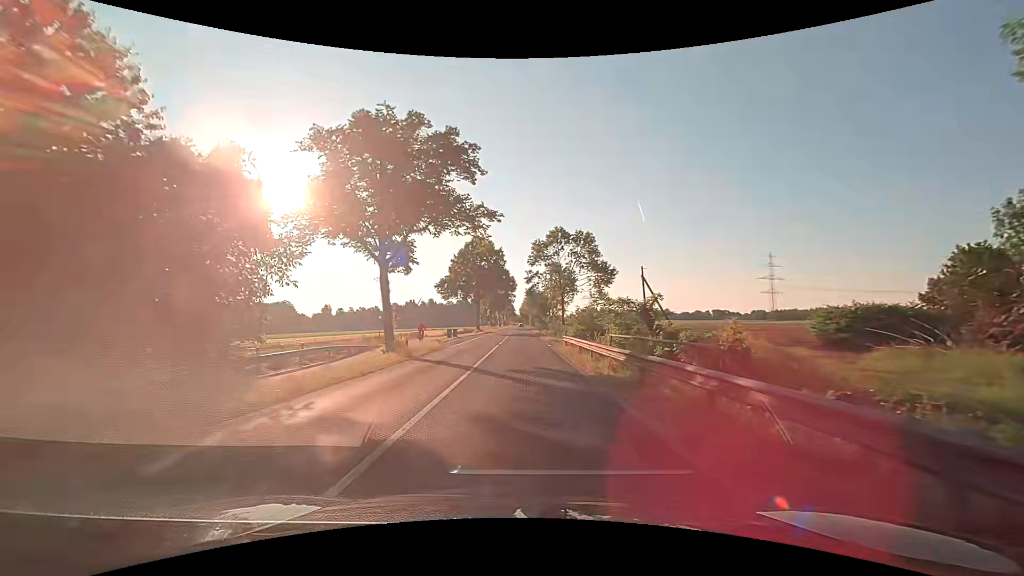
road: secondary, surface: asphalt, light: Day
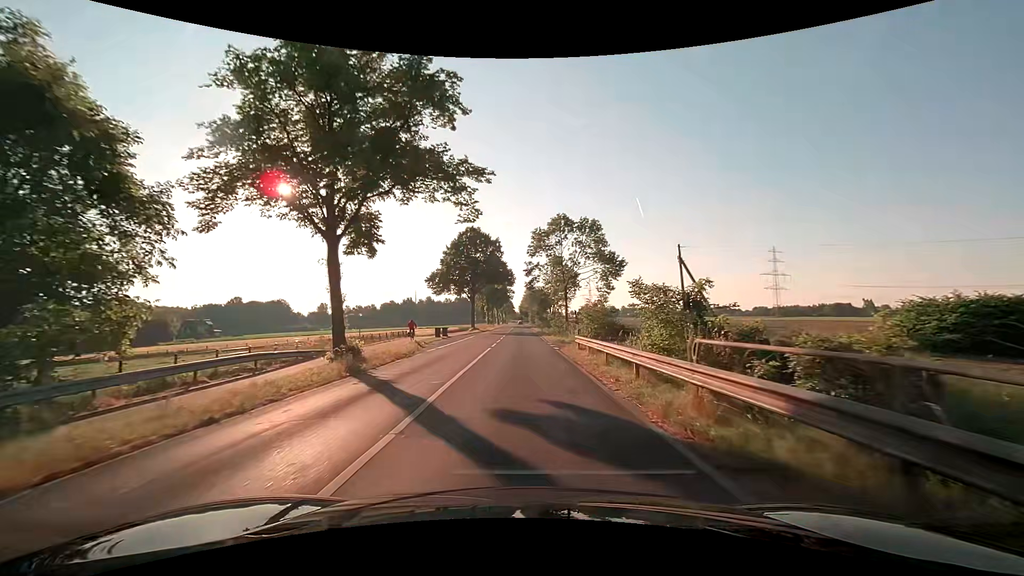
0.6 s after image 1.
(0.0, +7.8) m; 0°
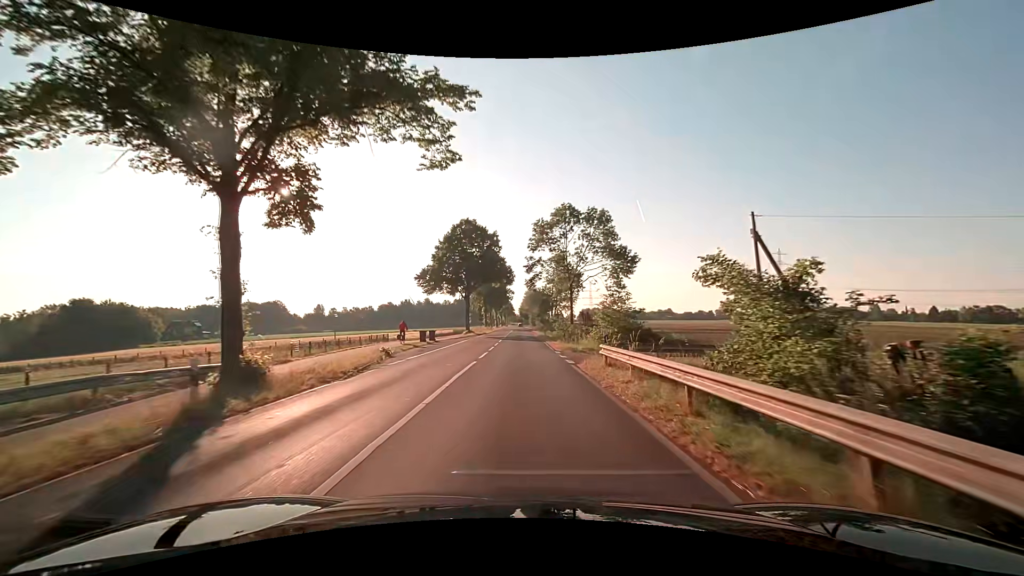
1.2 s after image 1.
(0.0, +7.8) m; 0°
(0, +10) (0, +20) (0, +30) (-1, +40) (-1, +50) (-1, +60) (-1, +70) (-1, +80) (-1, +90) (-1, +100) m
